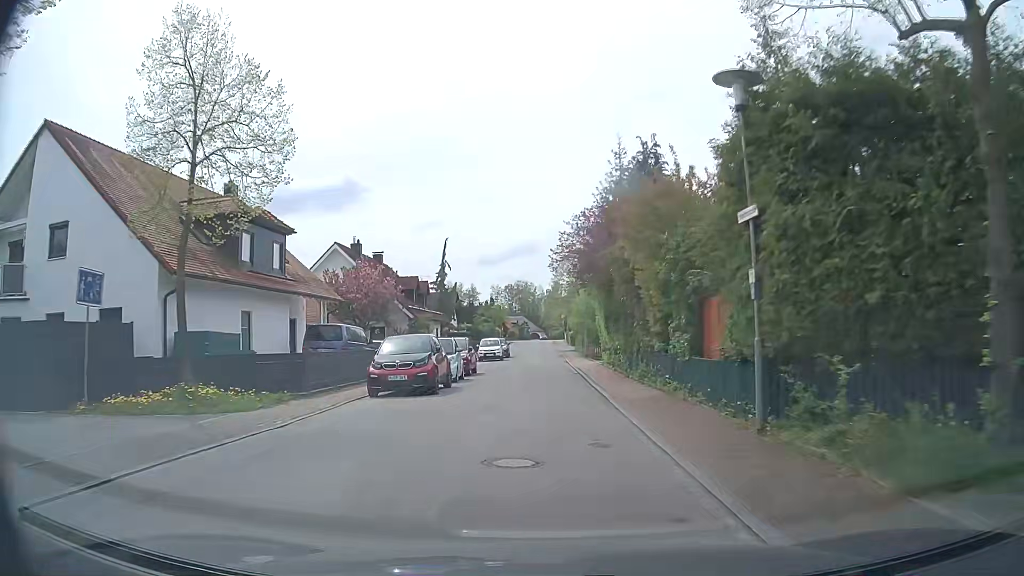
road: residential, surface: asphalt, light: Day
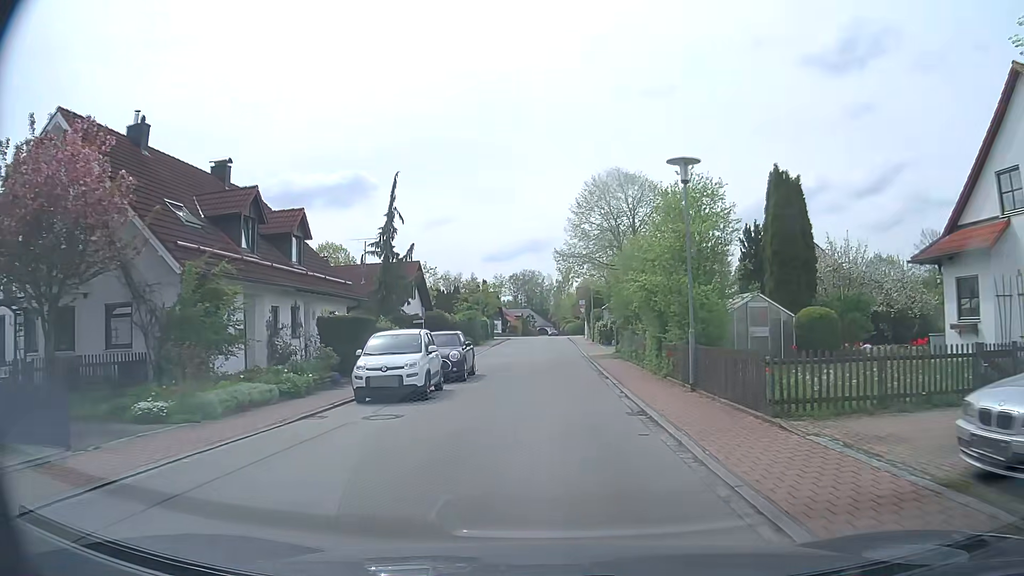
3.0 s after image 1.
(-0.3, +31.2) m; -1°
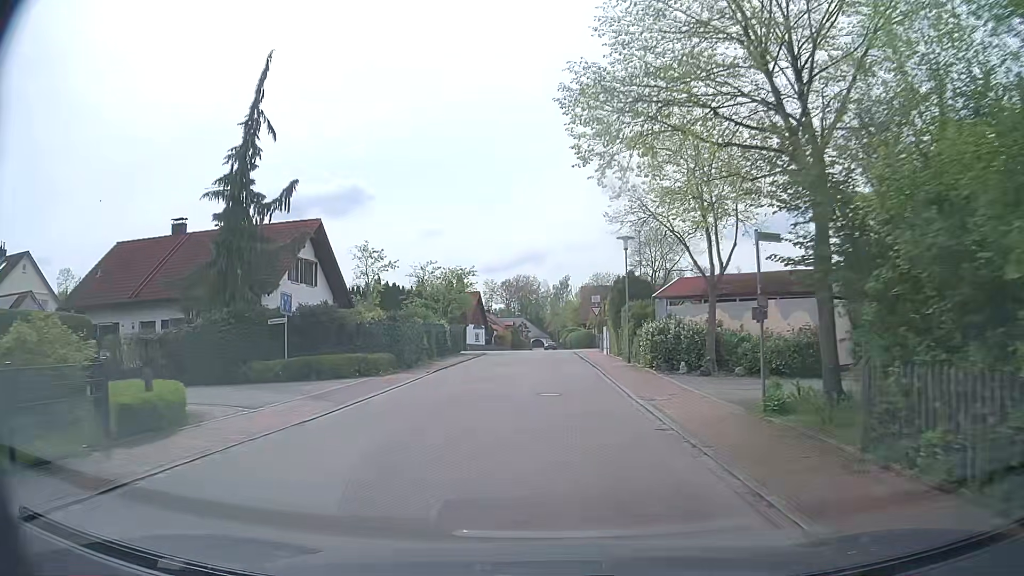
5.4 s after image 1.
(+0.1, +24.4) m; +1°
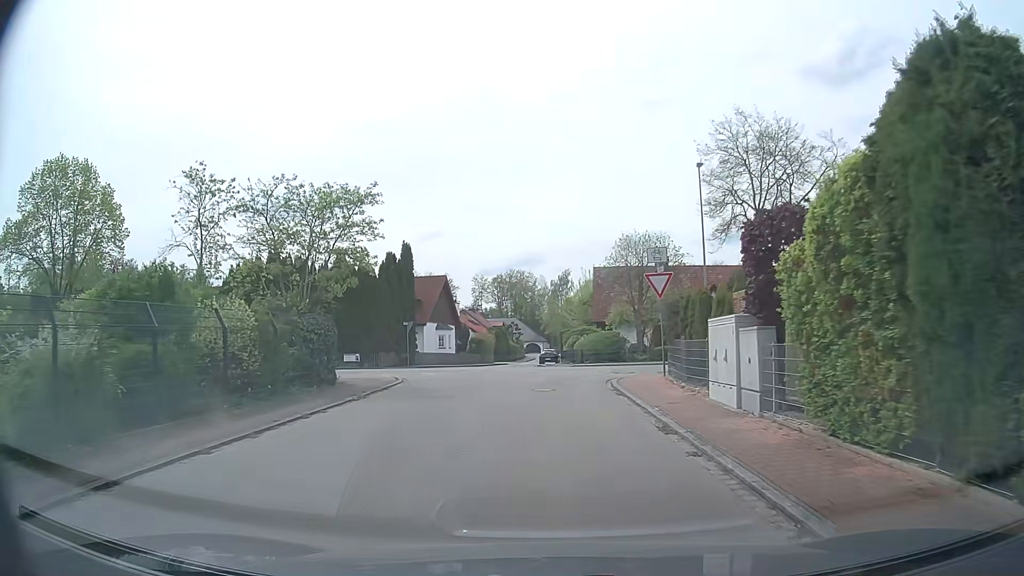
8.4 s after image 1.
(0.0, +26.6) m; -1°
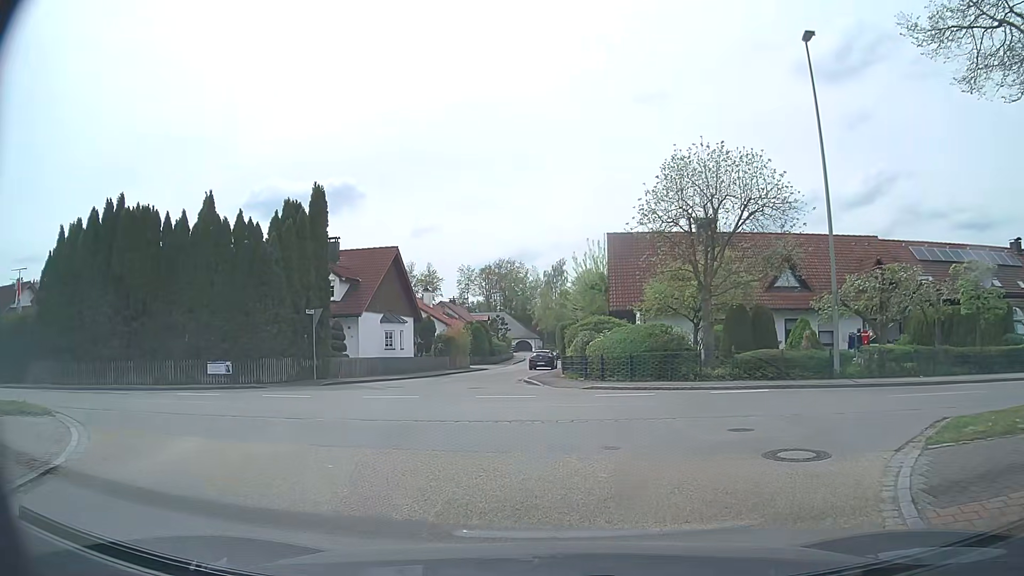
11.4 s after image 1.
(+0.2, +17.0) m; +1°
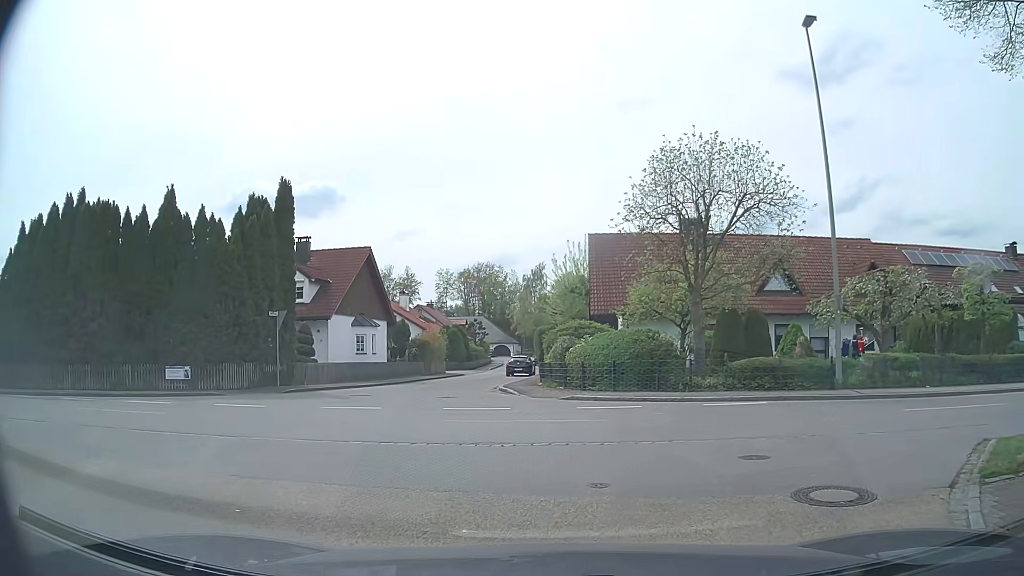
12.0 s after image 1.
(0.0, +1.6) m; +3°
